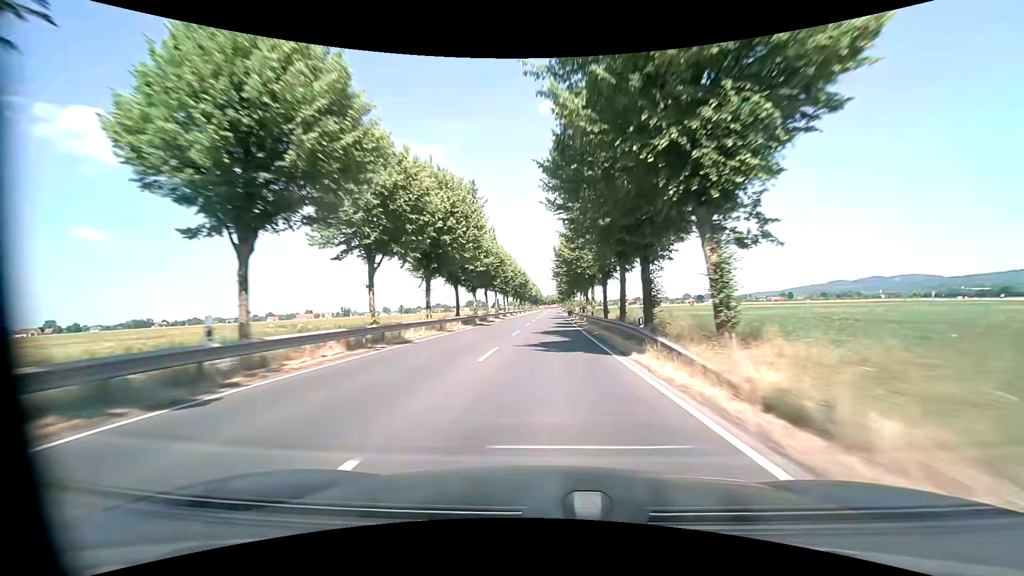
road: primary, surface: asphalt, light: Day
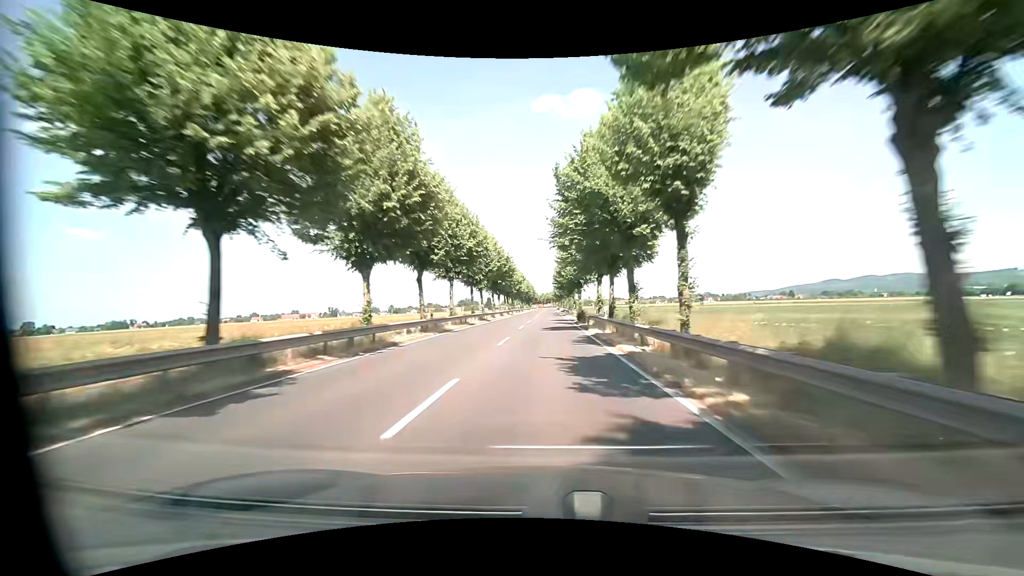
(+0.2, +31.1) m; 0°
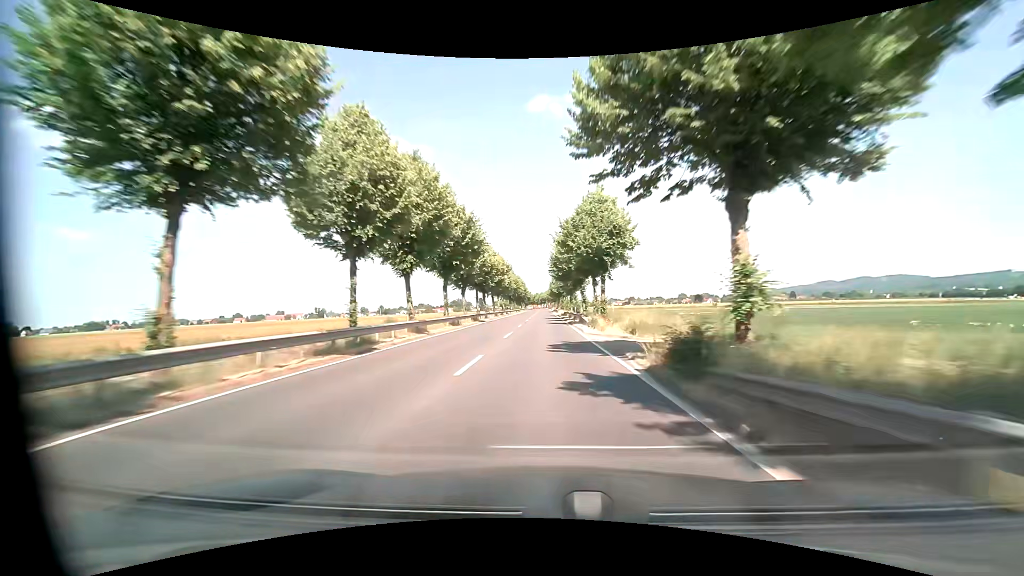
(+0.5, +31.2) m; +1°
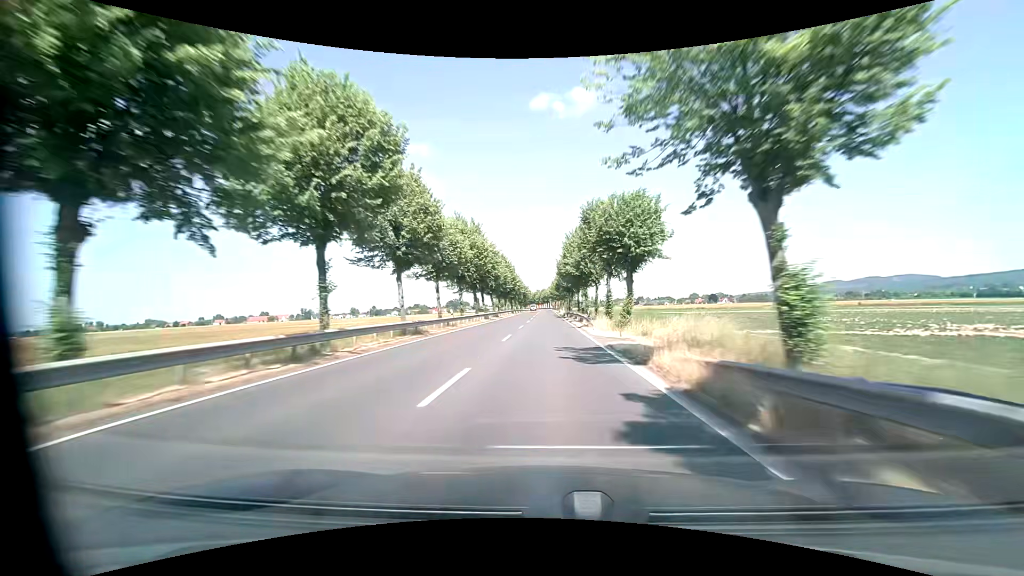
(-0.3, +62.8) m; -1°
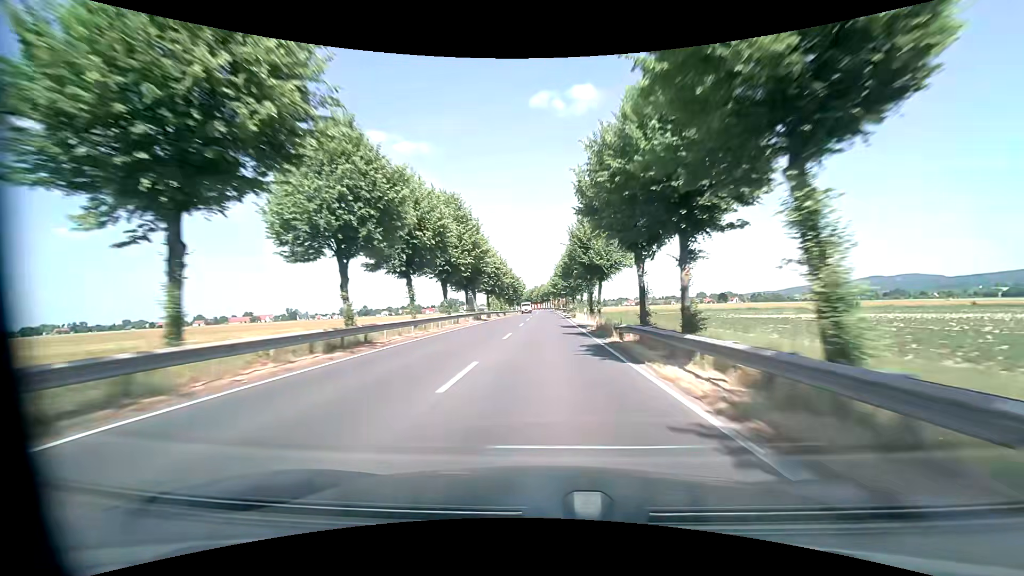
(+0.2, +47.3) m; 0°
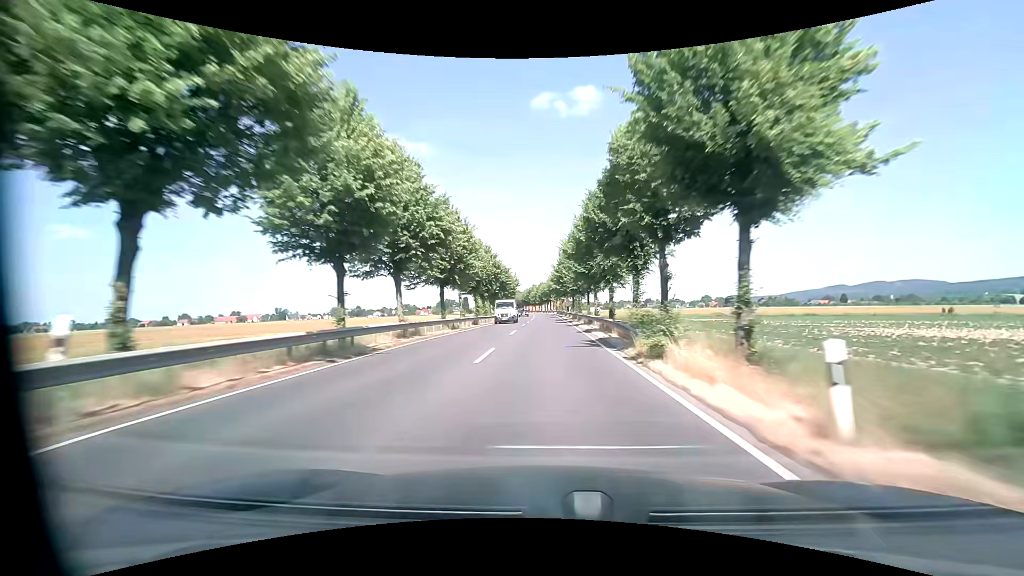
(+0.1, +31.6) m; 0°
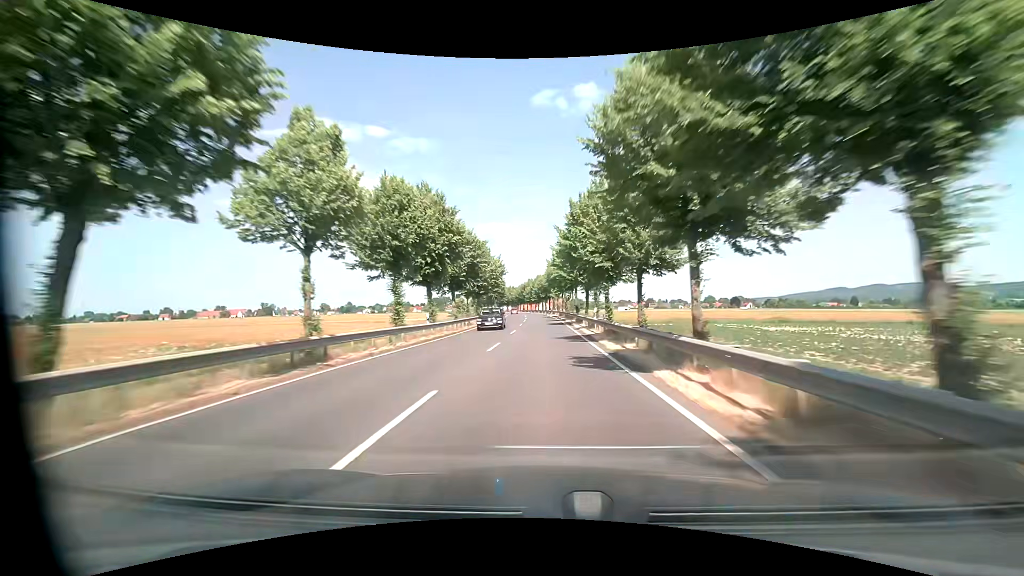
(+0.1, +31.6) m; +1°
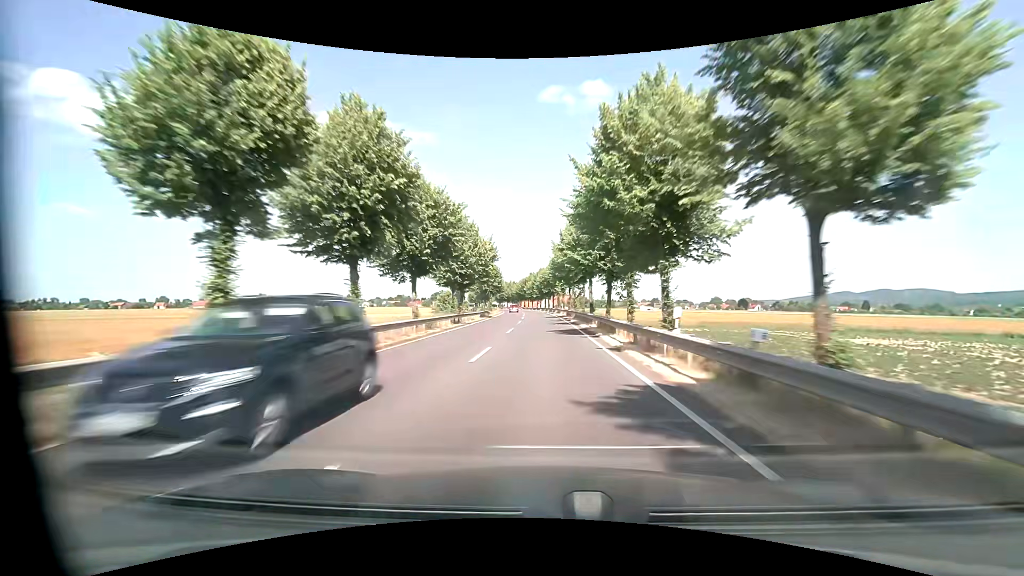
(-0.1, +15.8) m; -1°
(0, +10) (0, +20) (0, +30) (0, +40) (0, +50) (0, +60) (-1, +70) (-1, +80) (-2, +90) (-2, +100) m
